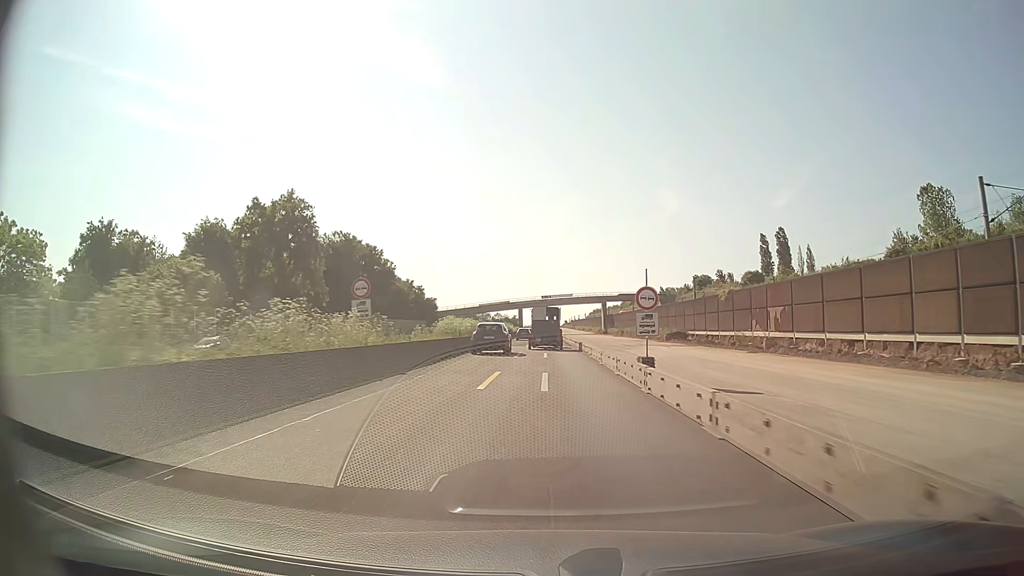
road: motorway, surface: asphalt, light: Day
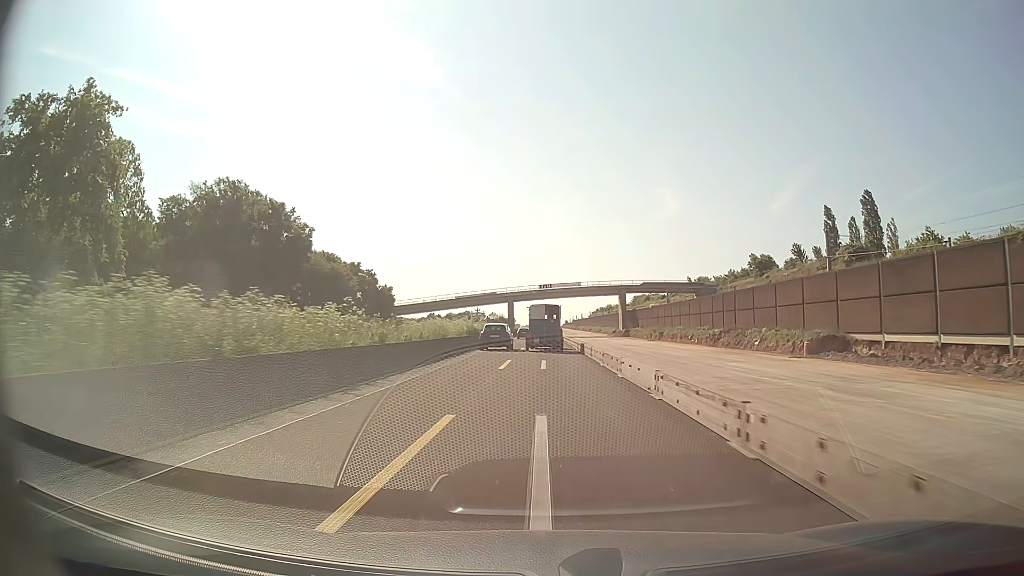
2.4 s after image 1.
(+0.1, +49.2) m; 0°
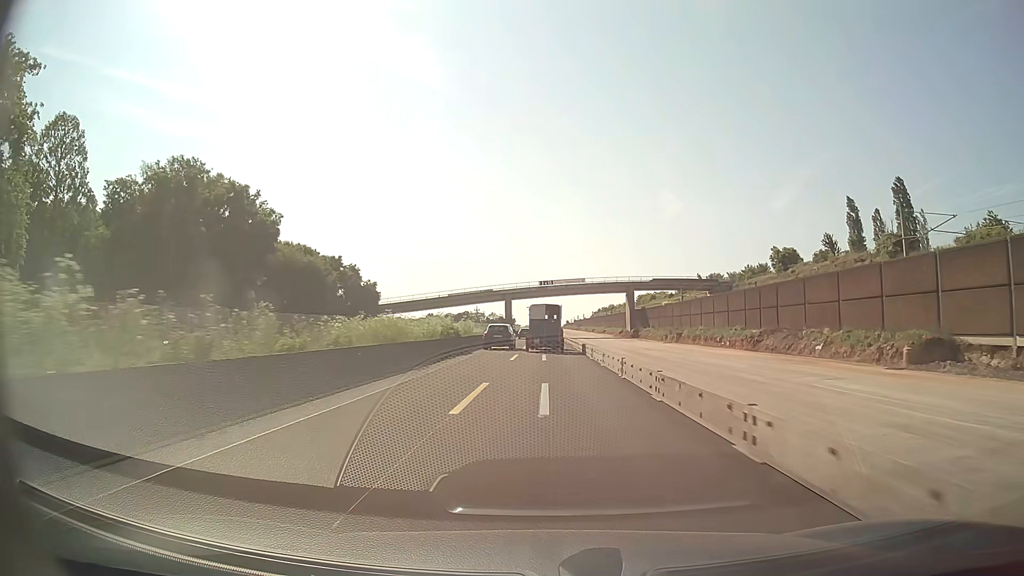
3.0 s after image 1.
(0.0, +12.2) m; 0°
(0, +10) (0, +20) (0, +30) (0, +40) (0, +50) (0, +60) (0, +70) (0, +80) (0, +90) (0, +100) m
